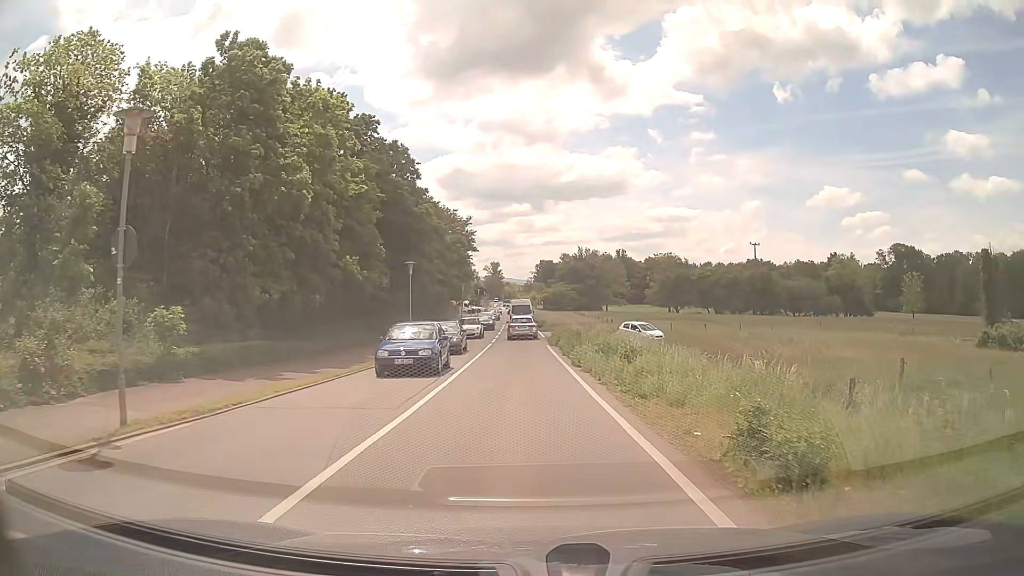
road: secondary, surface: asphalt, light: Day
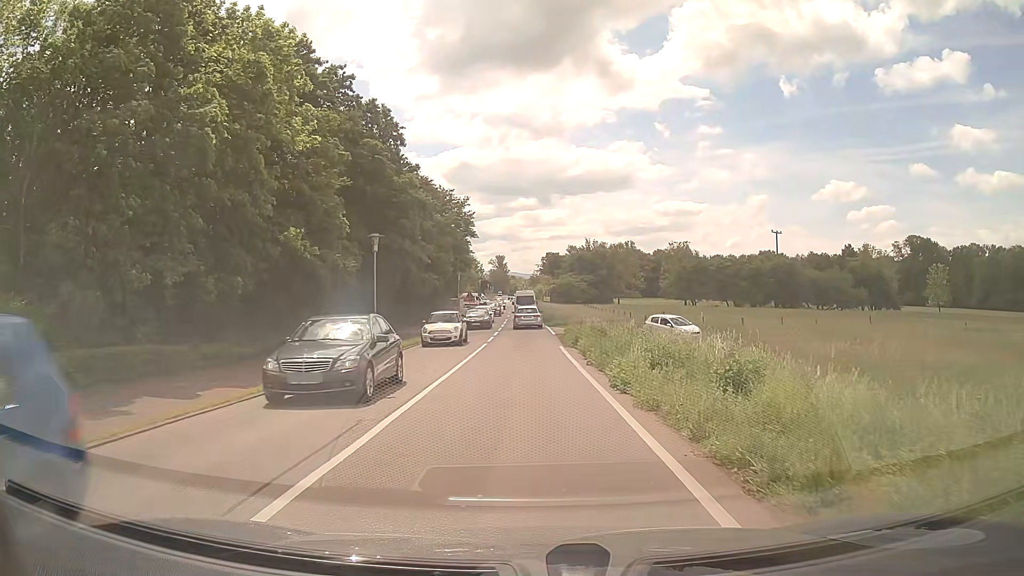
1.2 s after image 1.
(0.0, +8.9) m; 0°
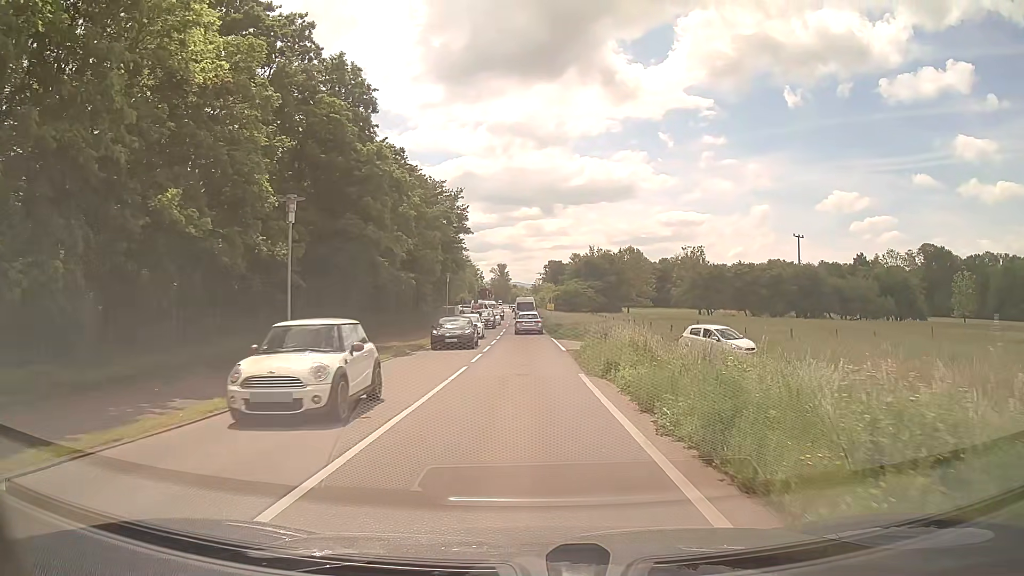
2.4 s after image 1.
(0.0, +9.4) m; 0°
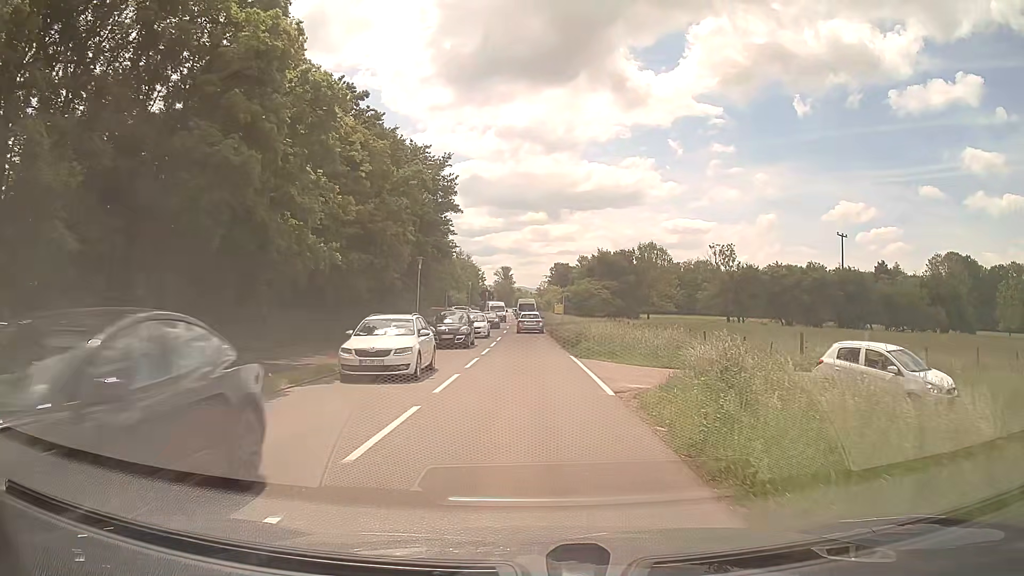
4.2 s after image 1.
(0.0, +14.8) m; -1°
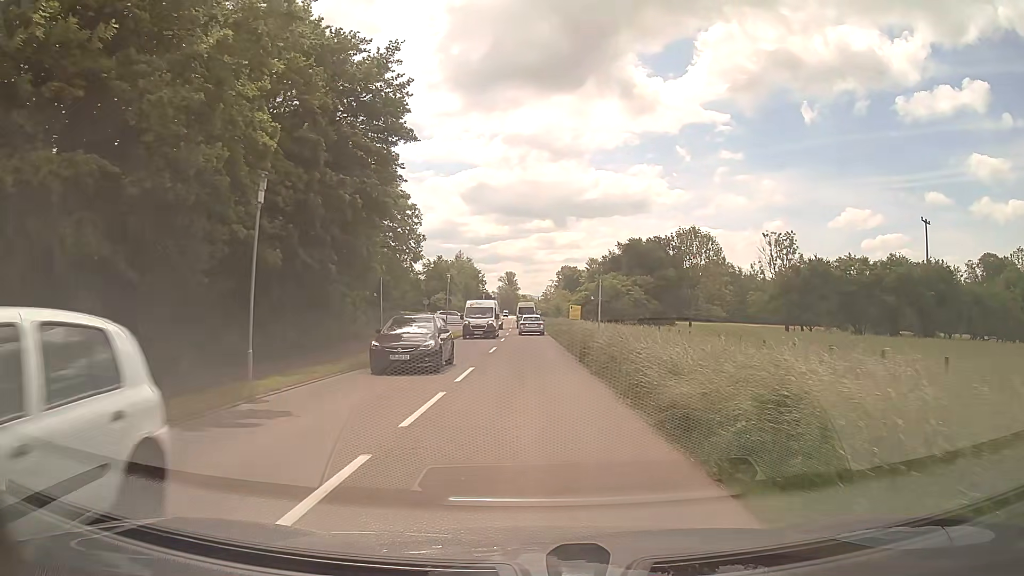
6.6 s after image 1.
(+0.1, +22.0) m; 0°
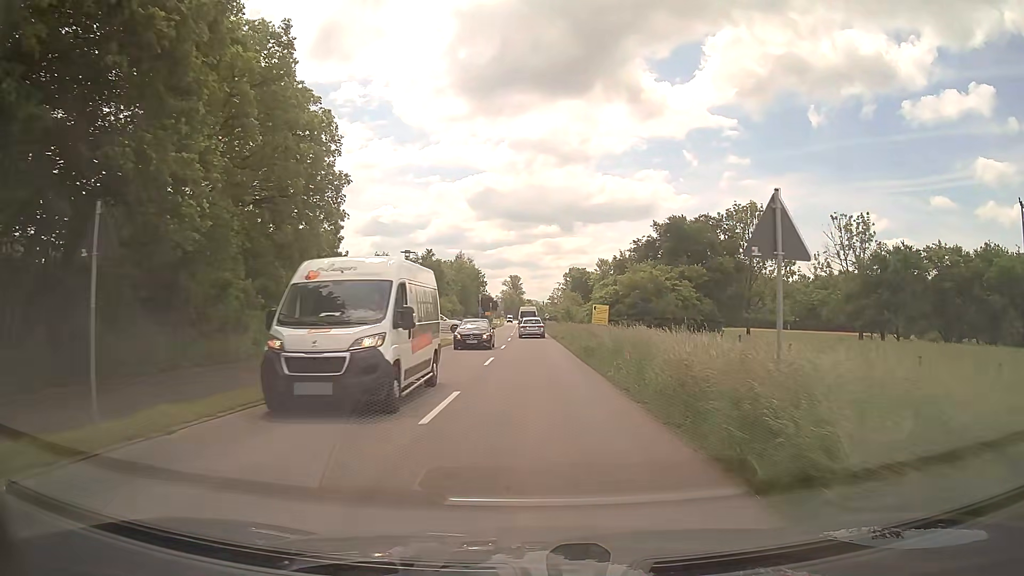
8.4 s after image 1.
(-0.1, +17.8) m; 0°
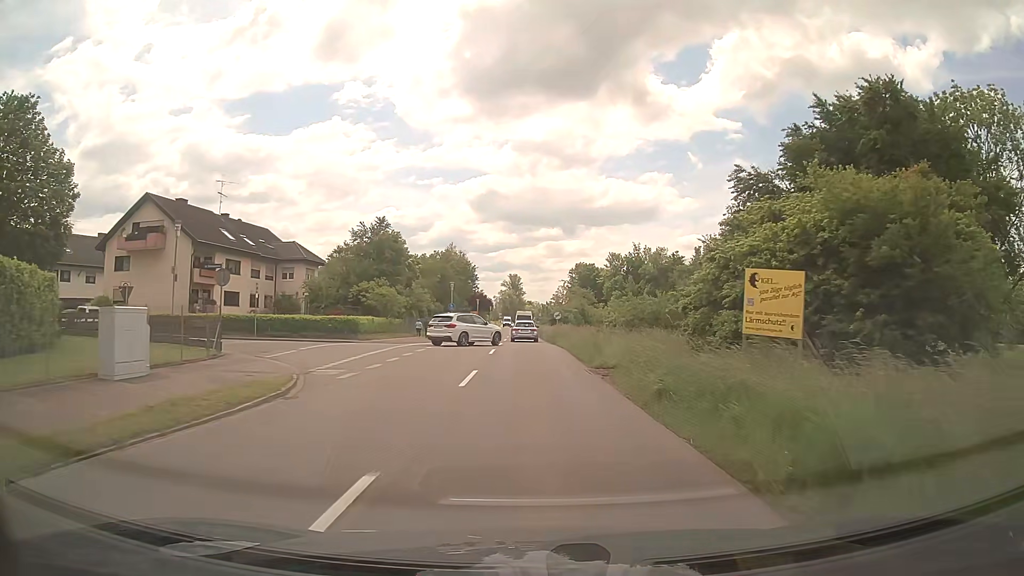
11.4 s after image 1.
(-0.2, +31.1) m; -1°
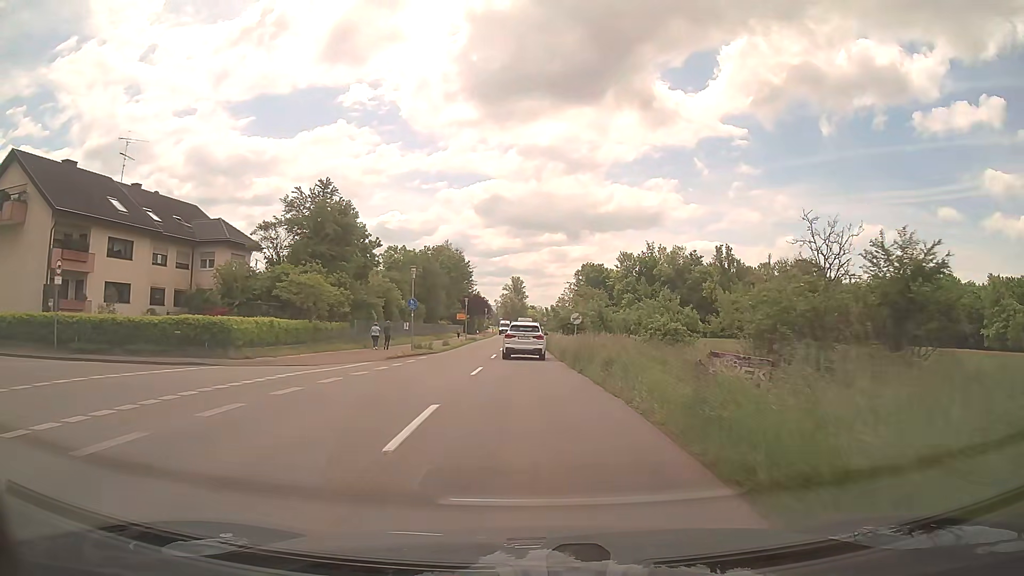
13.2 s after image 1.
(+0.1, +19.1) m; 0°
(0, +10) (0, +20) (0, +30) (0, +40) (0, +50) (0, +60) (0, +70) (0, +80) (0, +90) (0, +100) m
